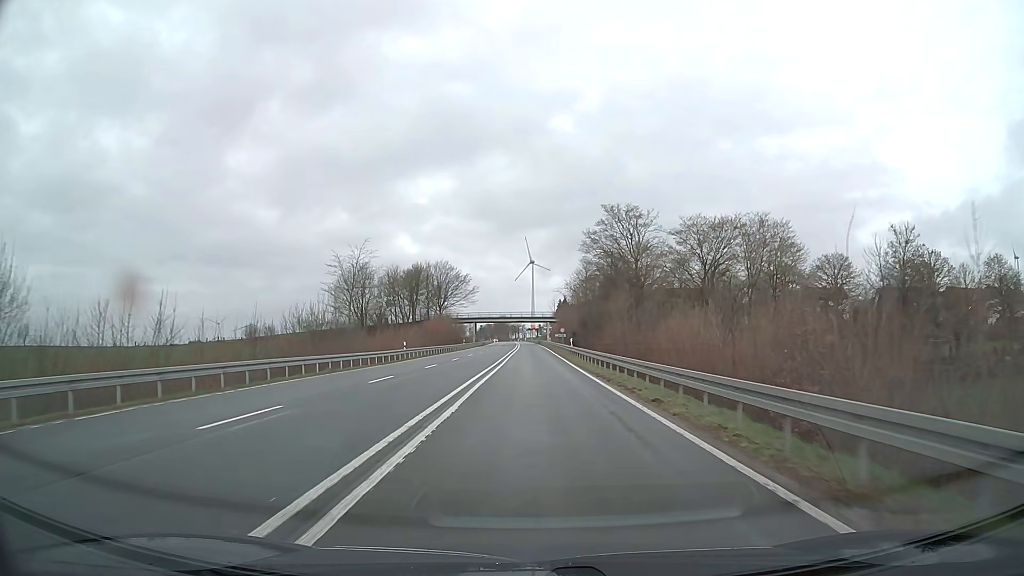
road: primary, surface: asphalt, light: Day
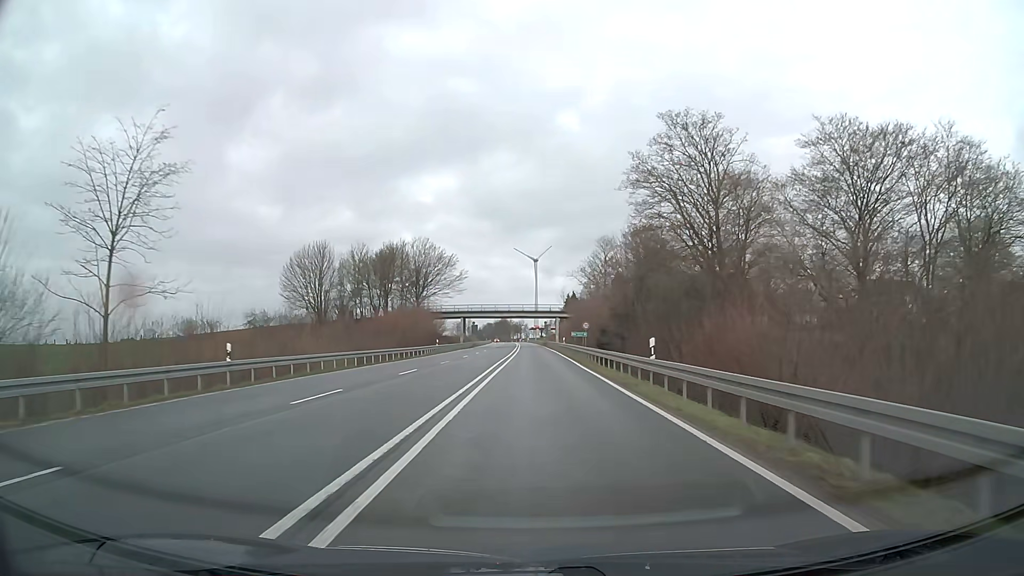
(0.0, +32.2) m; 0°
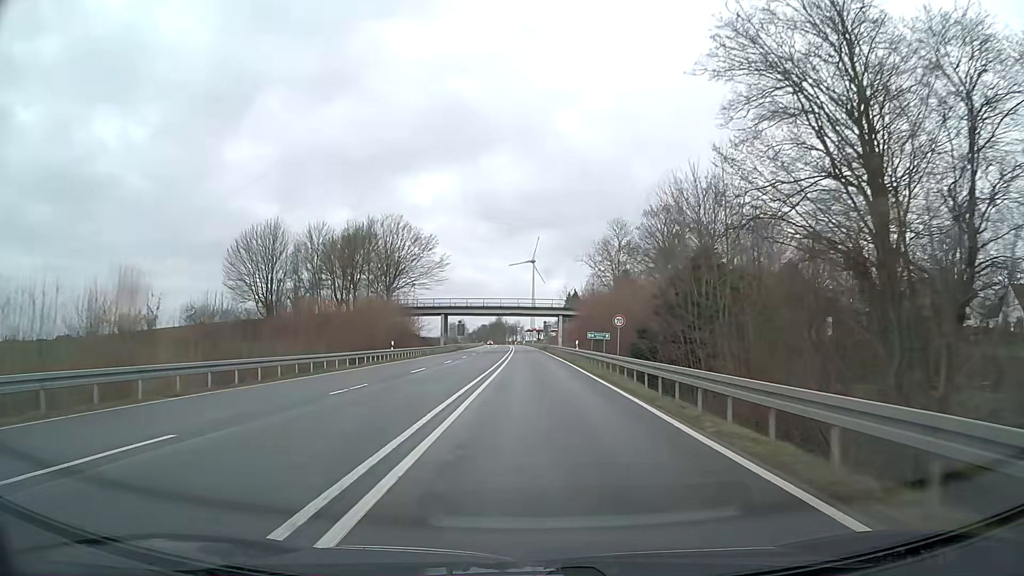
(0.0, +21.4) m; 0°
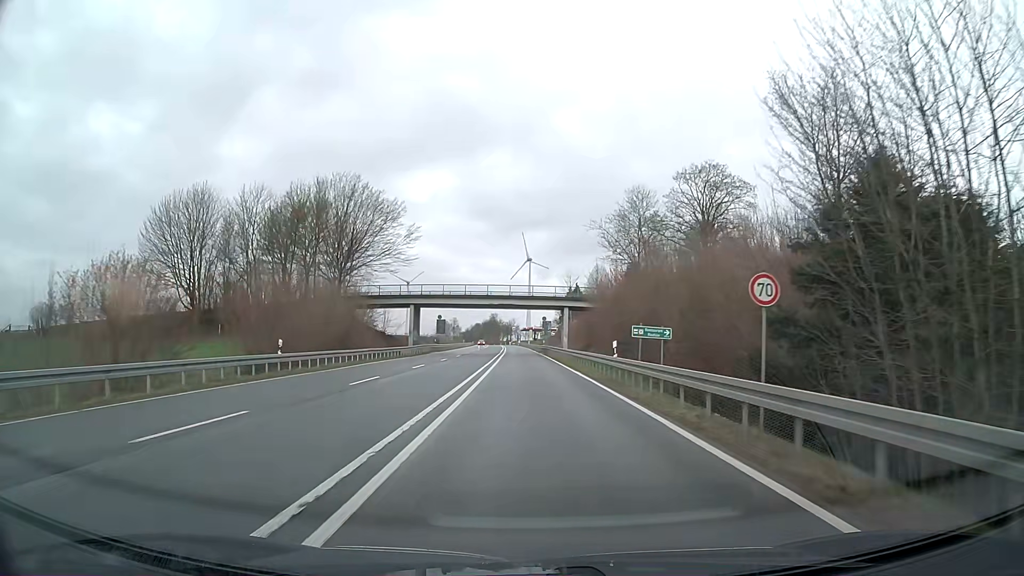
(+0.1, +21.4) m; 0°
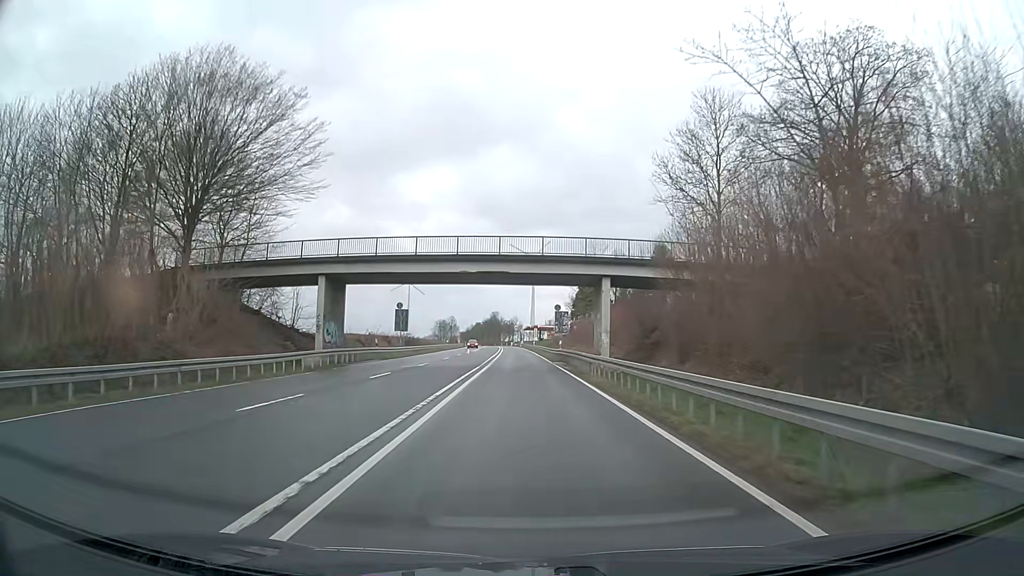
(0.0, +32.2) m; 0°
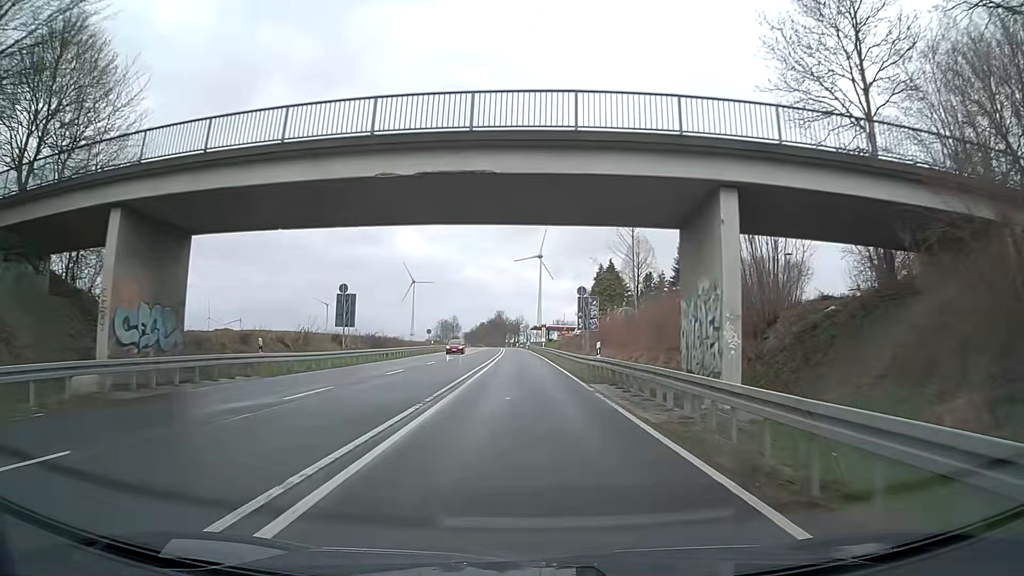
(-0.1, +21.5) m; -1°
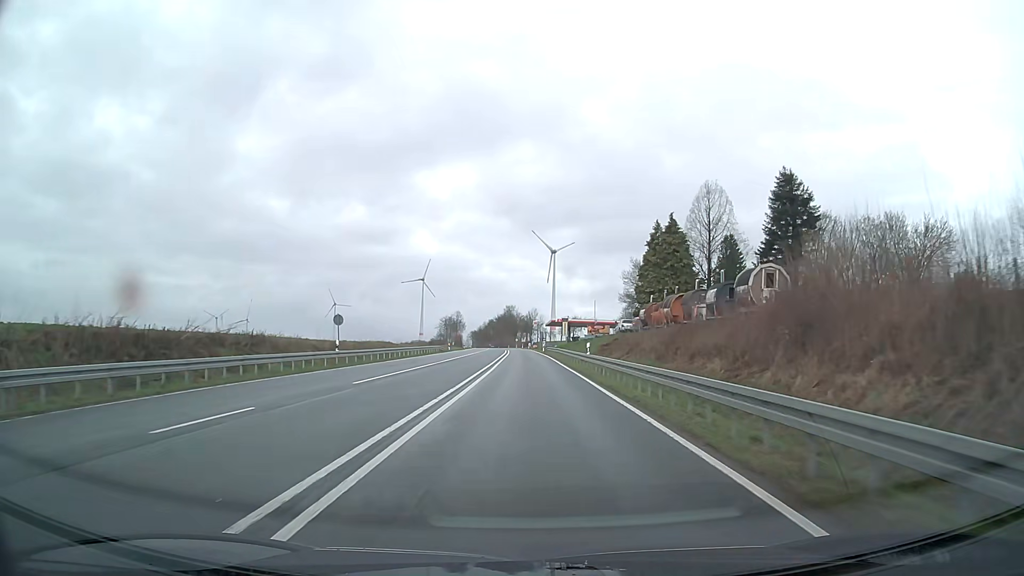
(-0.3, +43.0) m; -1°
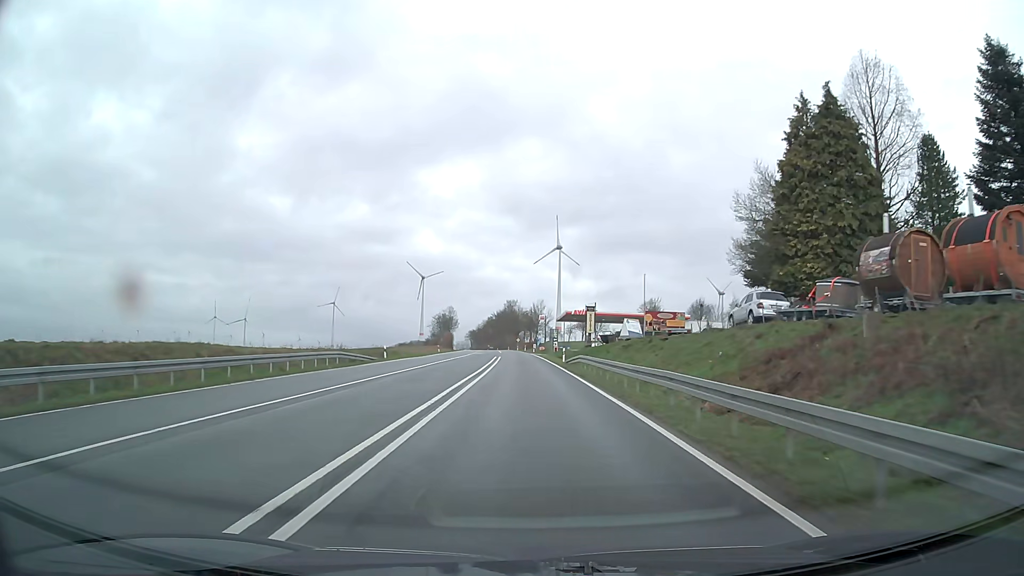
(0.0, +43.1) m; 0°
(0, +10) (0, +20) (0, +30) (0, +40) (0, +50) (-1, +60) (-1, +70) (-1, +80) (-2, +90) (-2, +100) m
